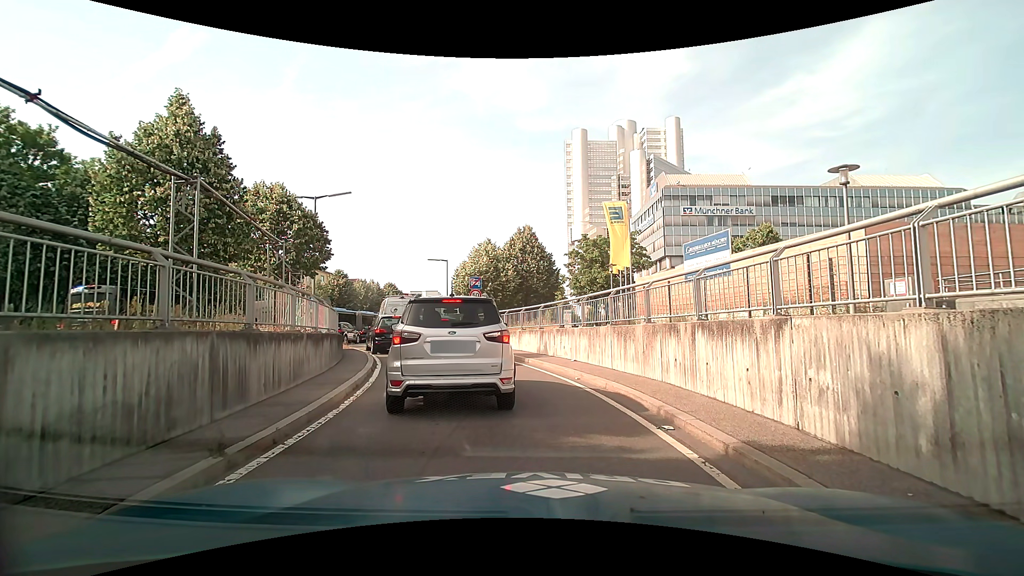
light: Day
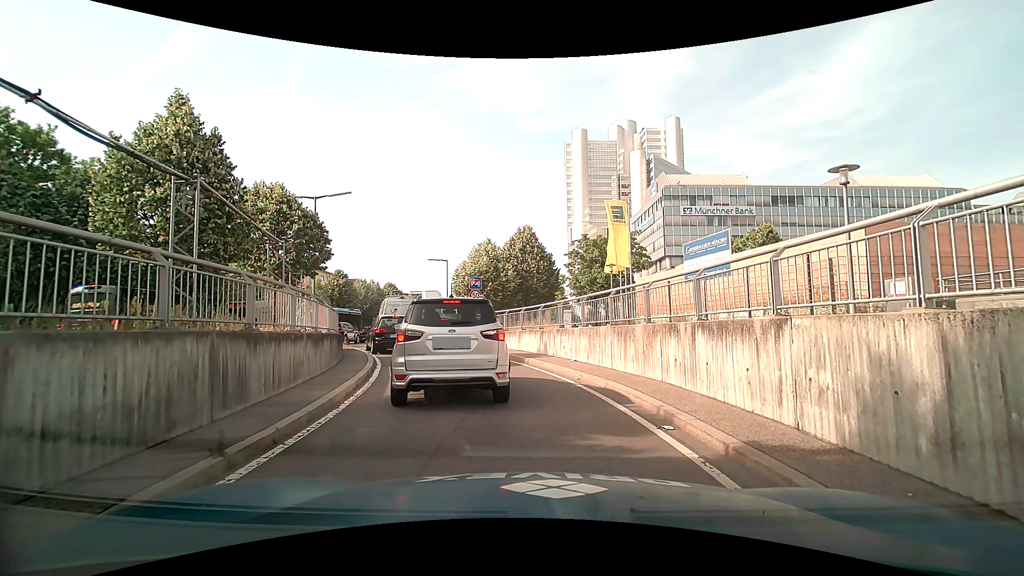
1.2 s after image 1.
(0.0, 0.0) m; 0°
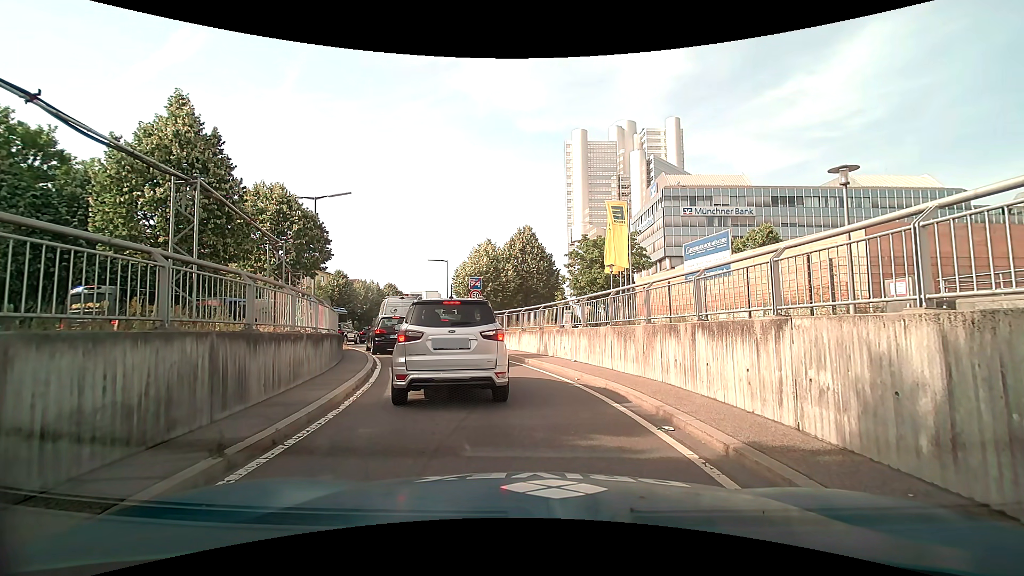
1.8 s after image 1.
(0.0, 0.0) m; 0°
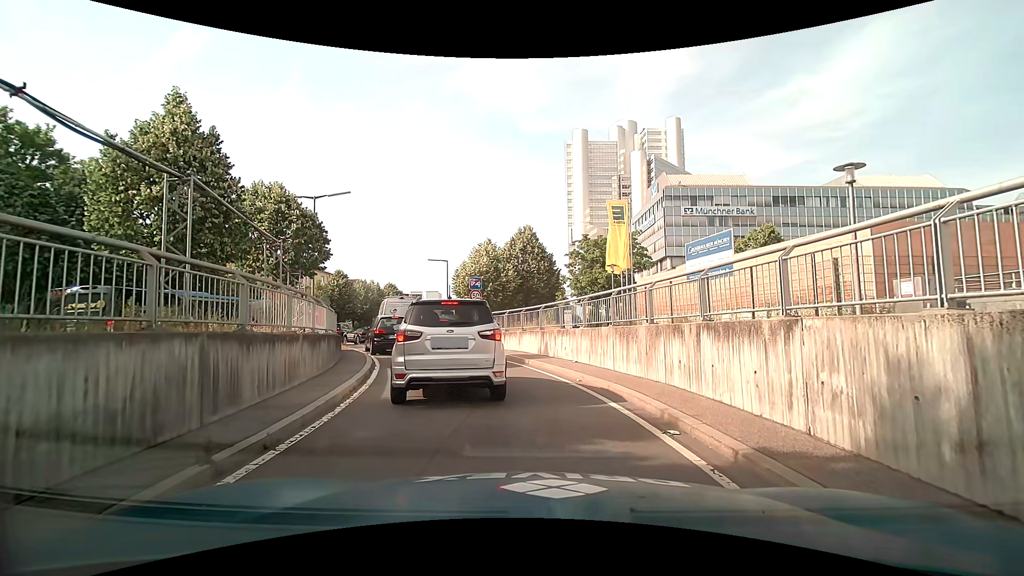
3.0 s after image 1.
(0.0, +0.1) m; 0°
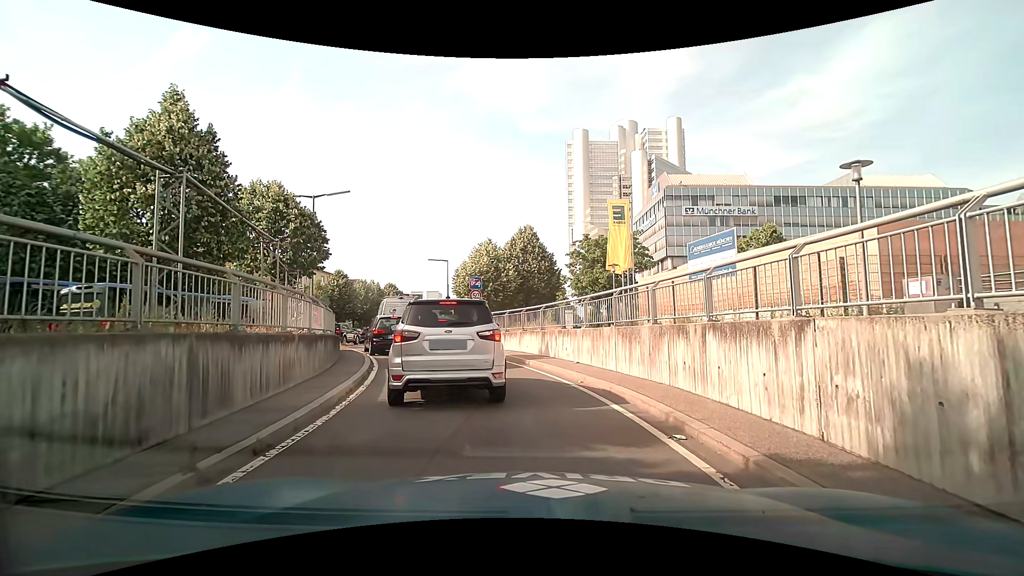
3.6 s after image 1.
(0.0, +0.2) m; 0°
